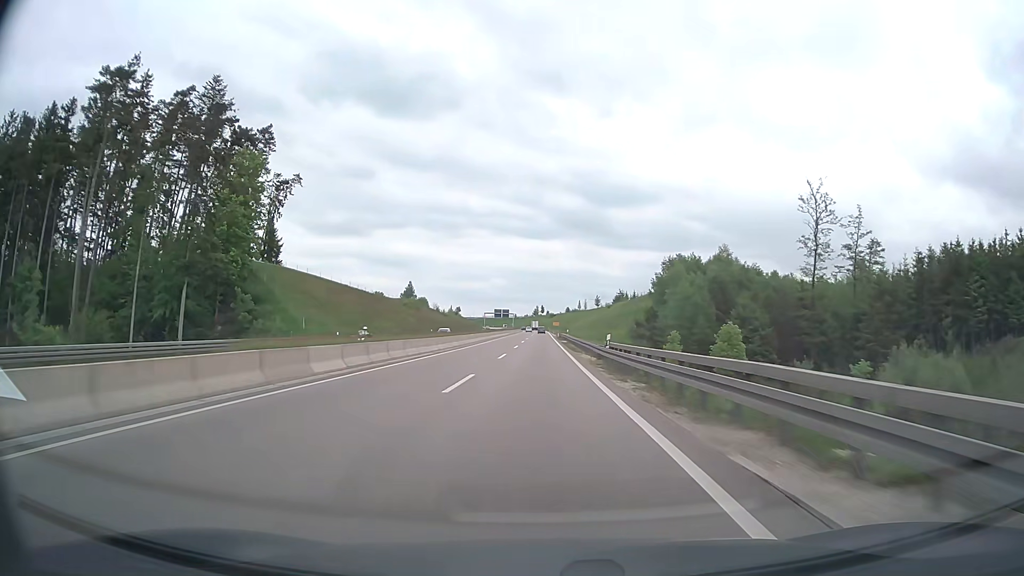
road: trunk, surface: asphalt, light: Day
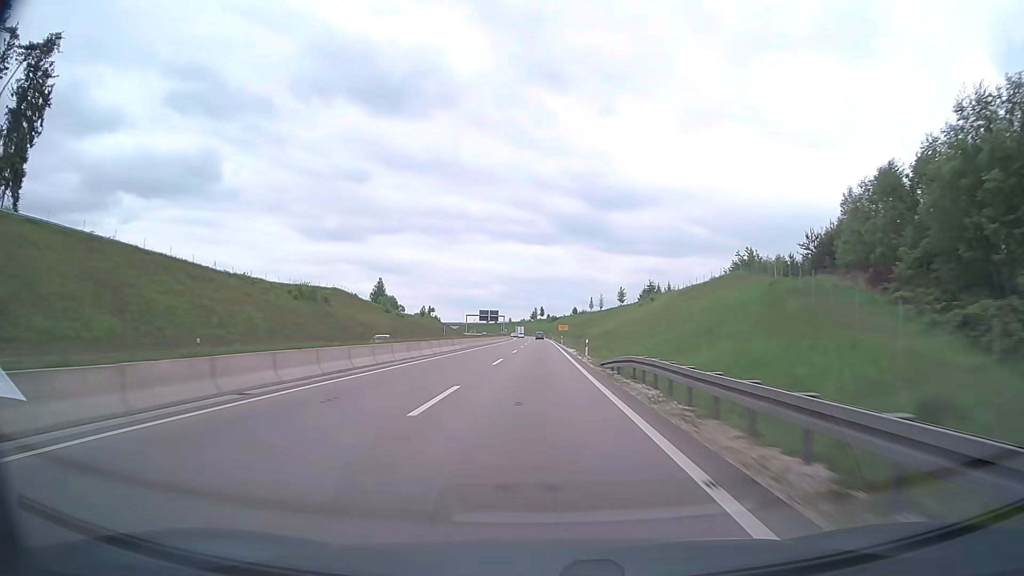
(-0.1, +75.9) m; 0°
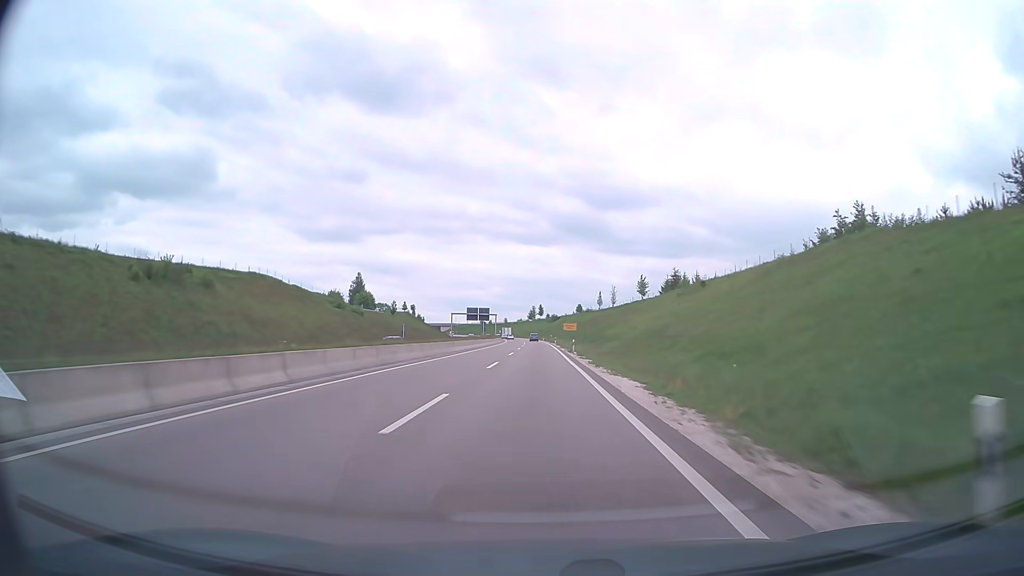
(+0.1, +37.9) m; 0°
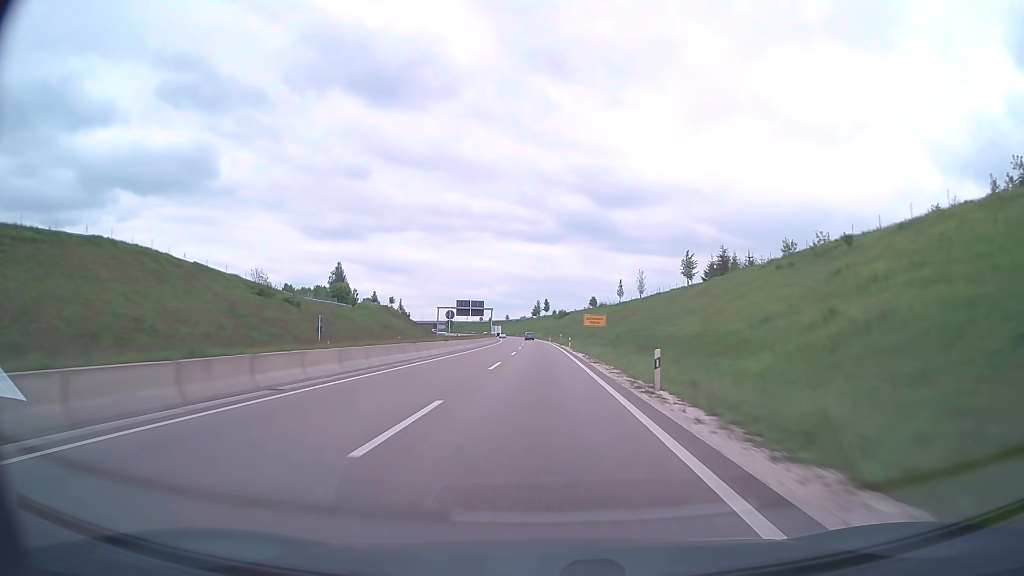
(0.0, +37.9) m; 0°
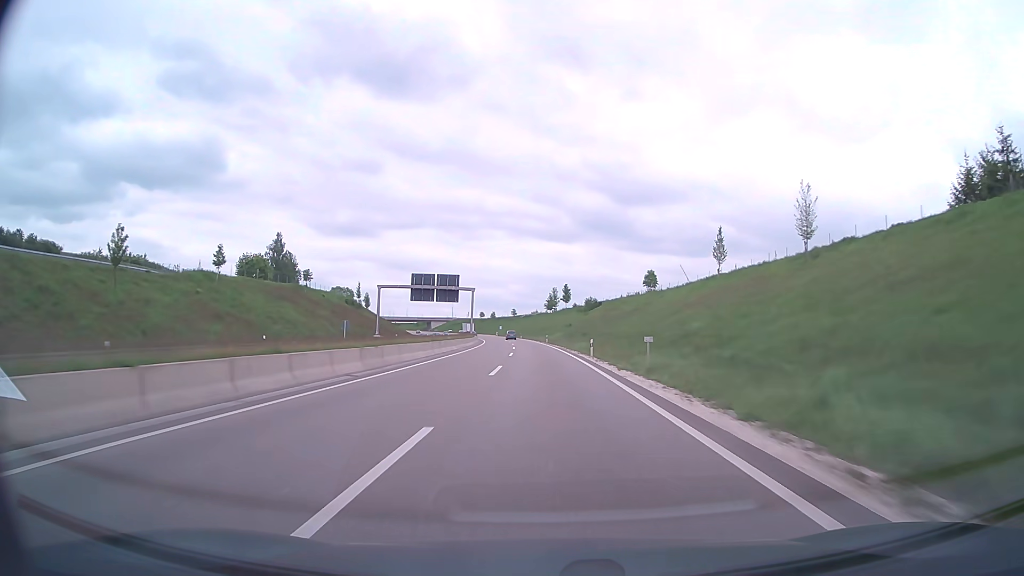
(-0.8, +76.0) m; -1°
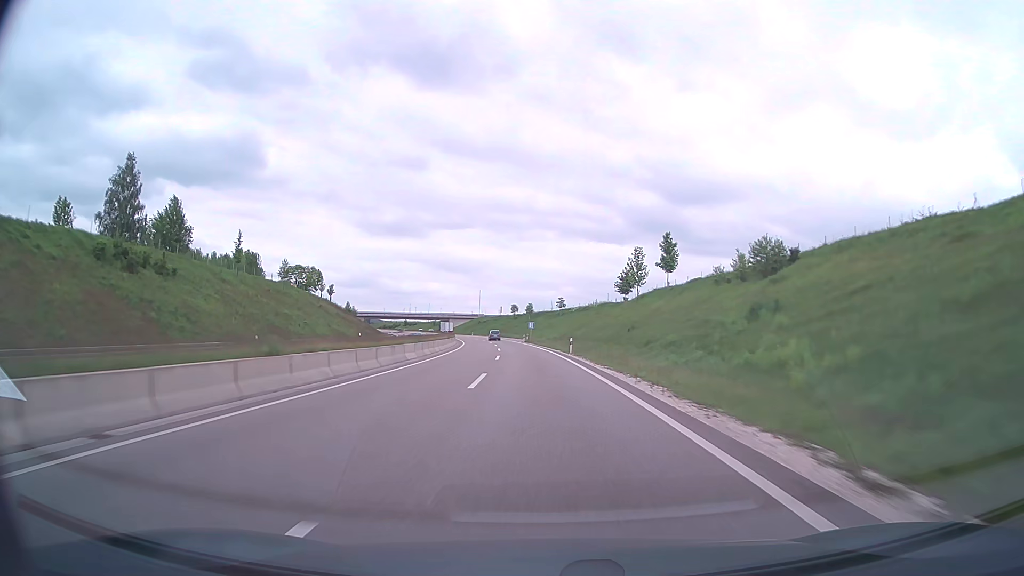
(-2.9, +95.1) m; -4°
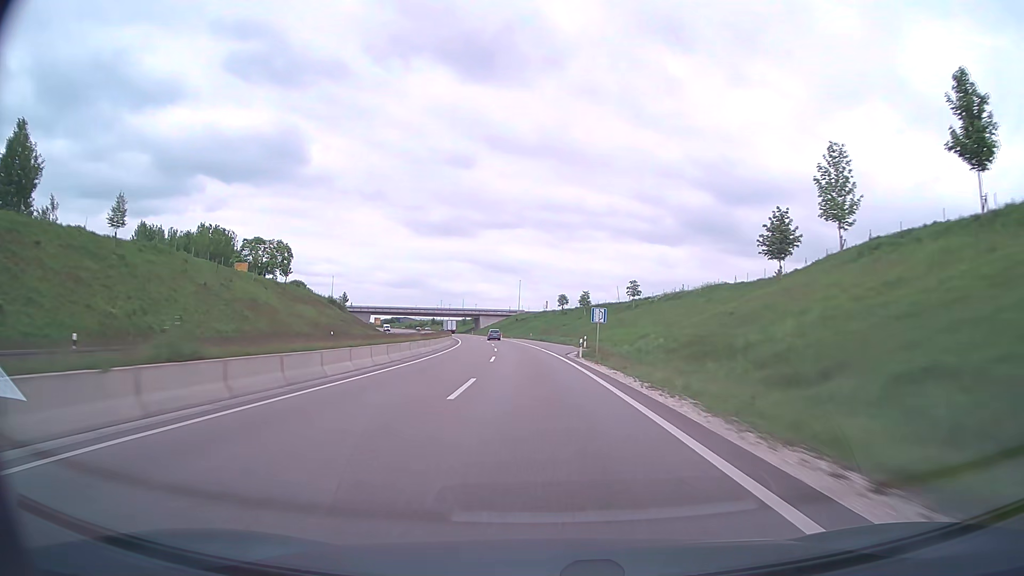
(-2.0, +57.0) m; -4°
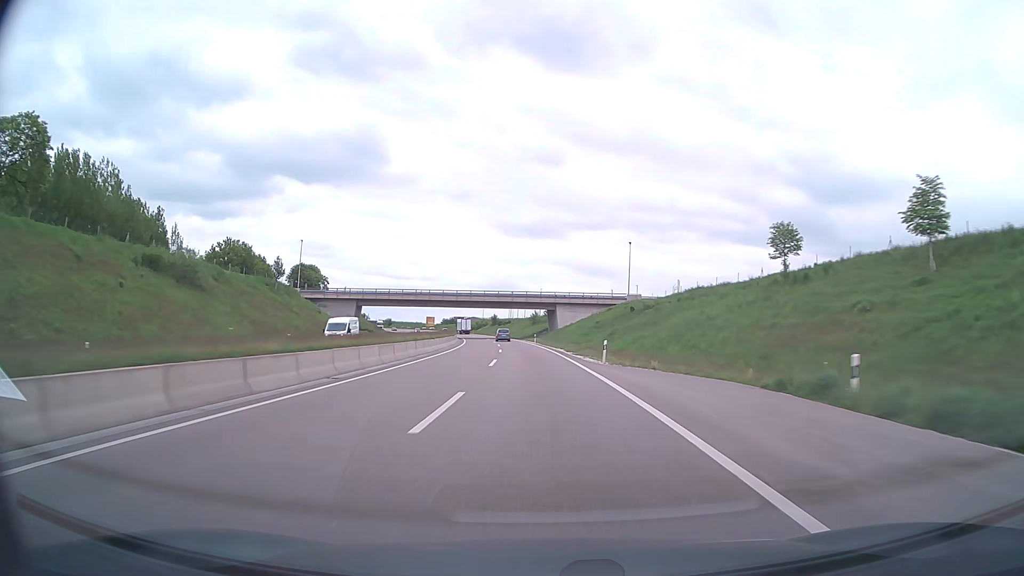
(-6.8, +94.8) m; -8°
(0, +10) (0, +20) (-1, +30) (-1, +40) (-2, +50) (-3, +60) (-4, +70) (-5, +80) (-6, +90) (-8, +100) m
